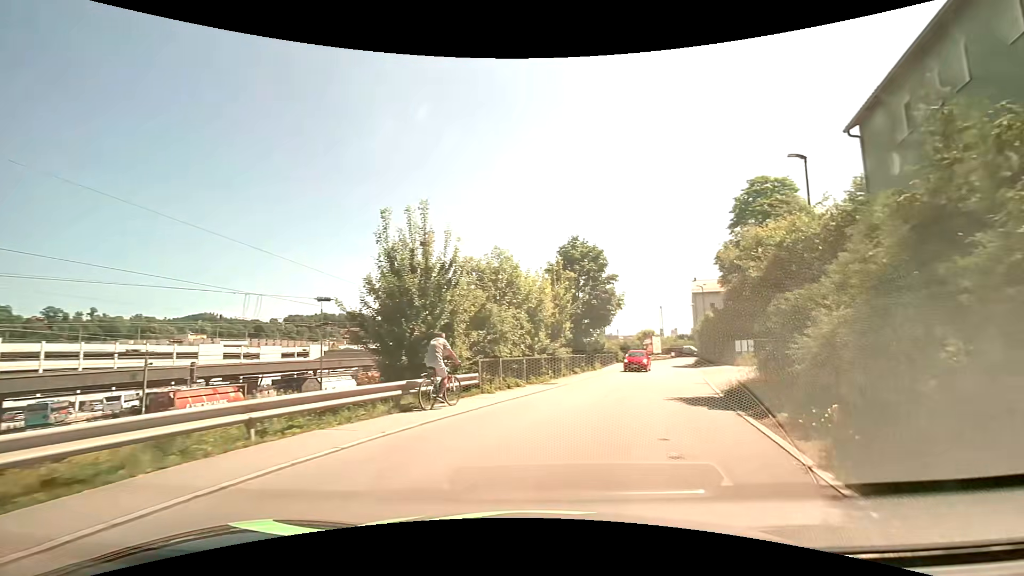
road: residential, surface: asphalt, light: Day
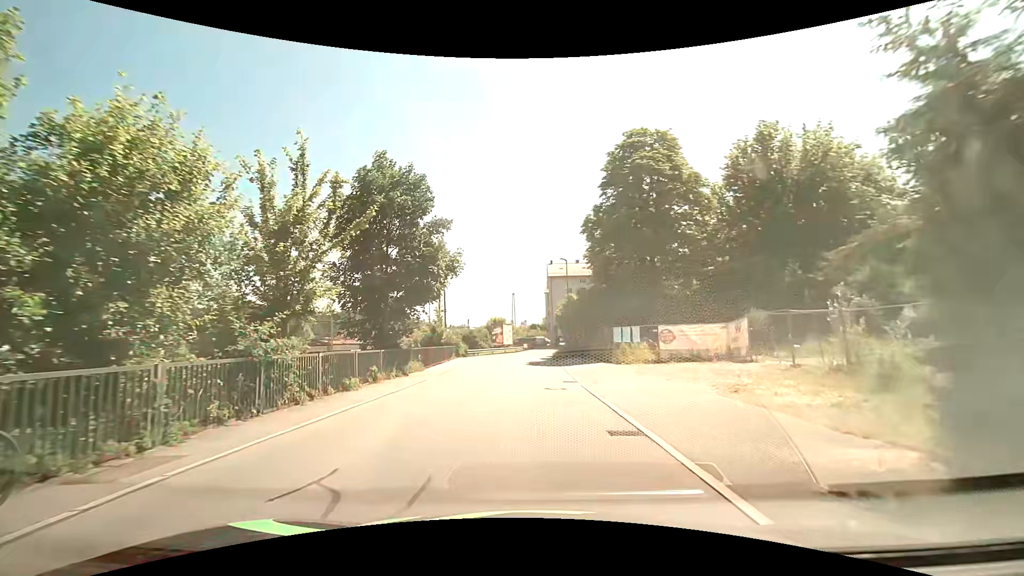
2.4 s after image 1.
(+3.2, +14.8) m; +18°
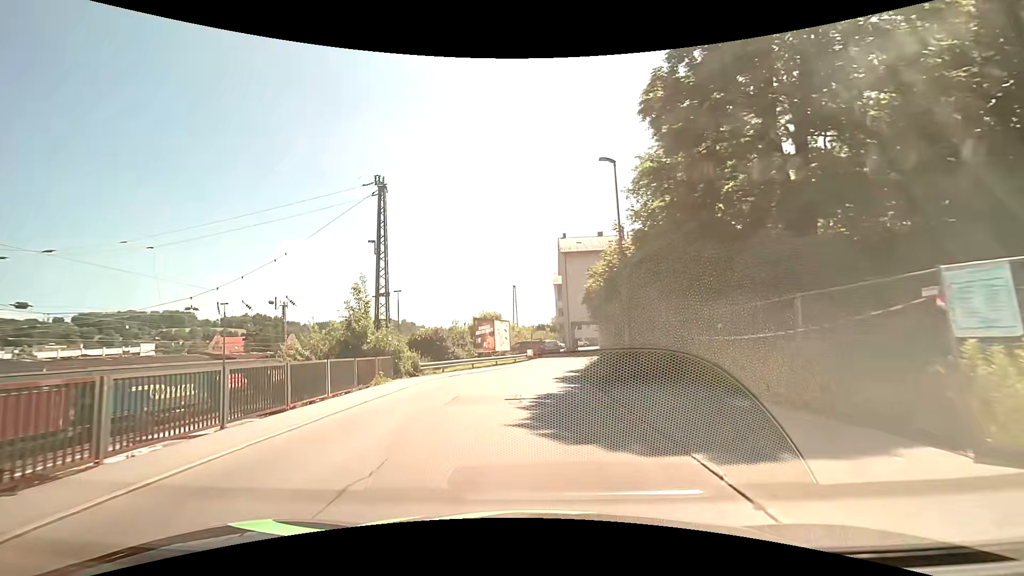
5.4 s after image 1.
(-0.1, +23.1) m; -1°
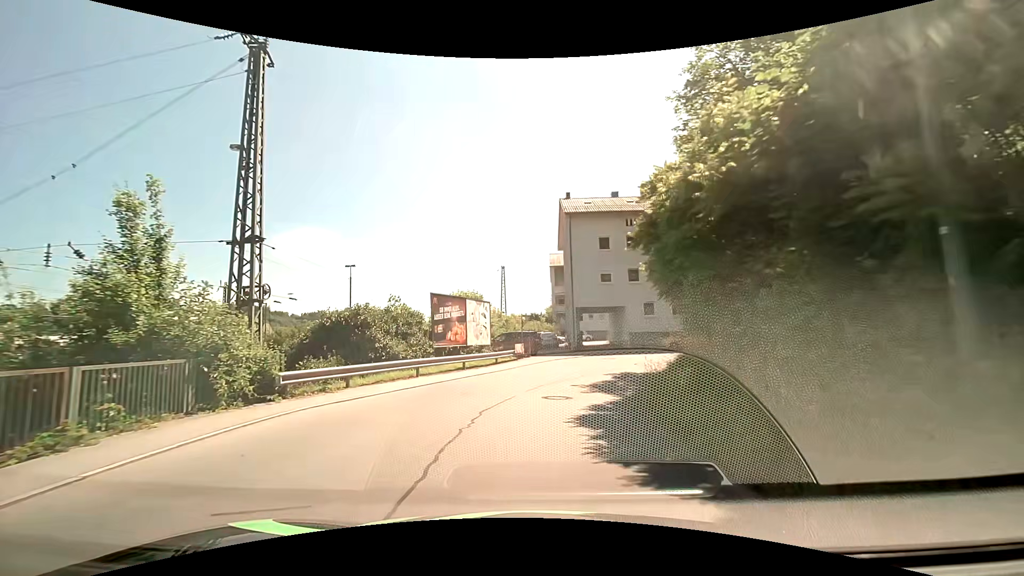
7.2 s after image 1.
(0.0, +13.9) m; +1°
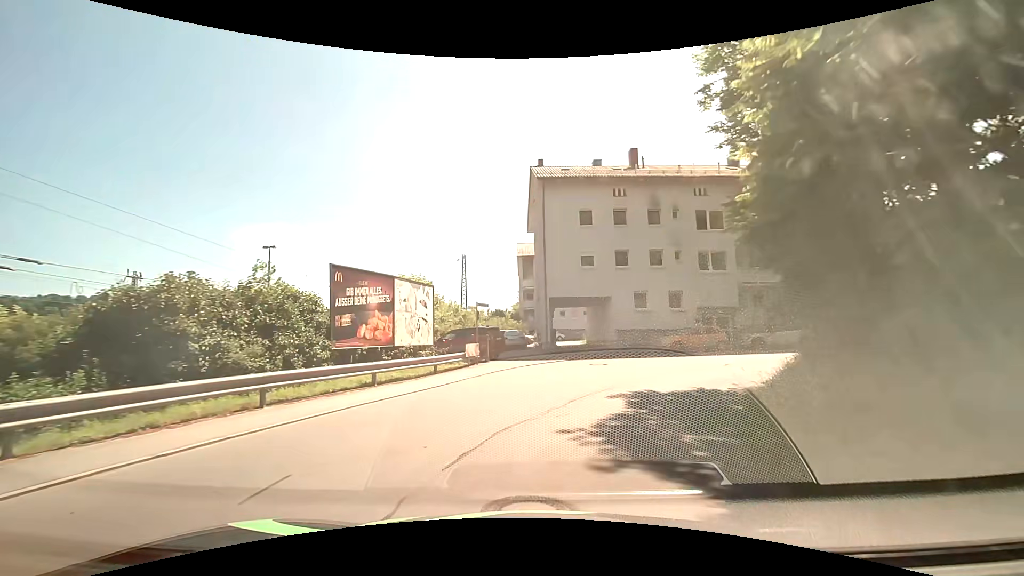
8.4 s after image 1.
(+0.2, +8.4) m; +3°
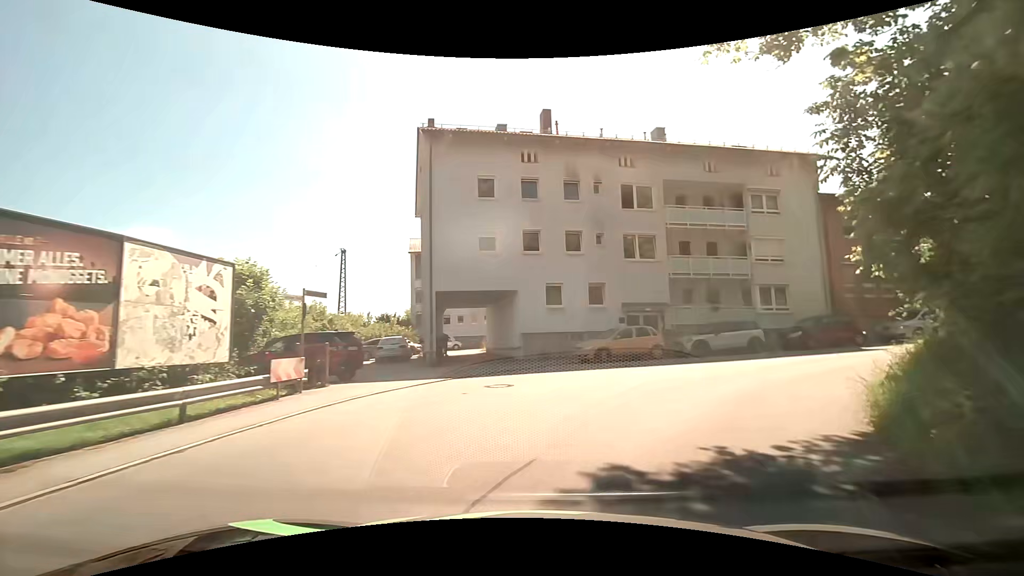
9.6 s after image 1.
(+0.7, +7.7) m; +11°
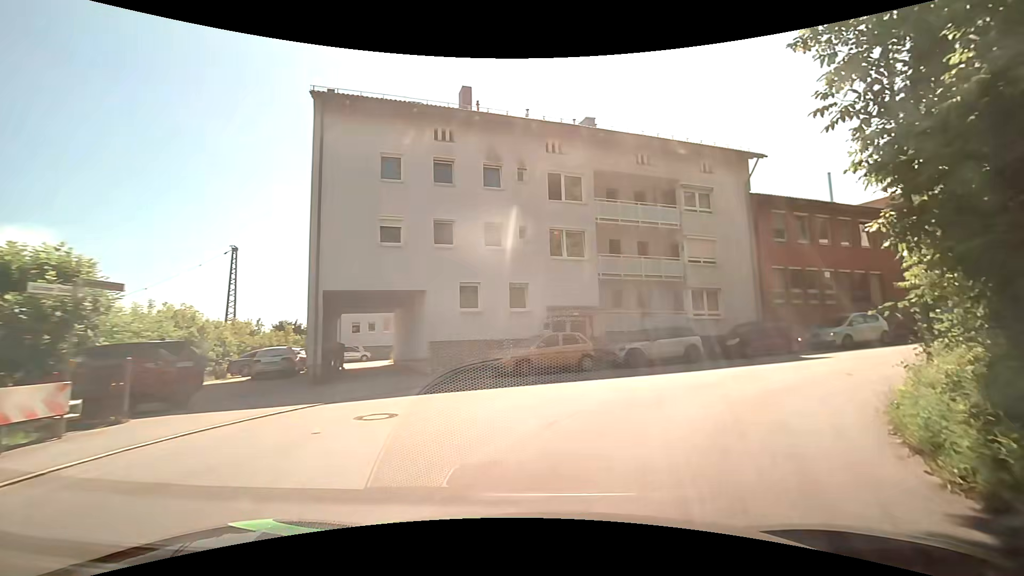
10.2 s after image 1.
(+0.3, +3.6) m; +9°
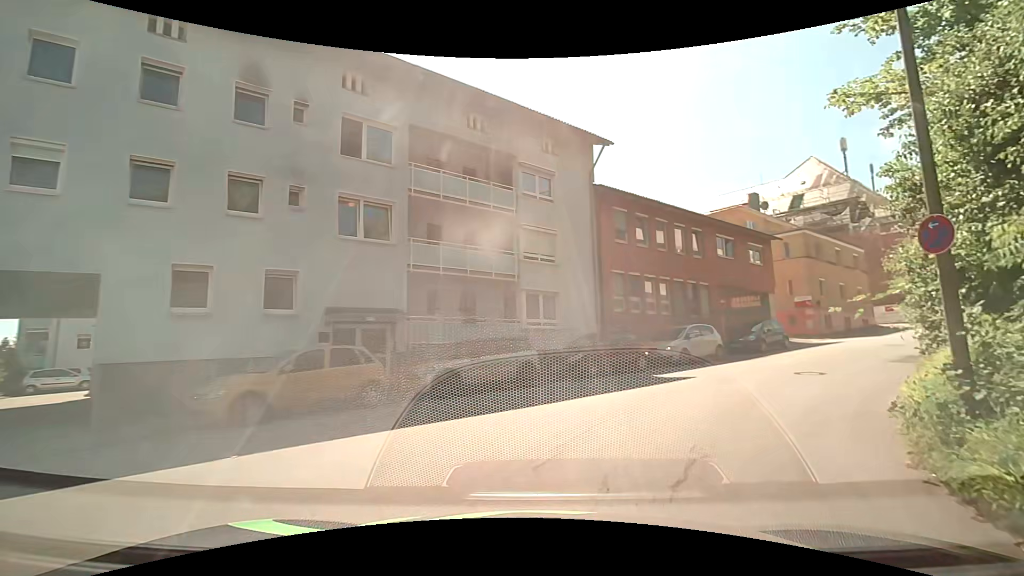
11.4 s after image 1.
(+1.0, +6.3) m; +19°
(+3, +9) (+9, +17) (+17, +24) (+24, +30) (+32, +37) (+39, +44) (+47, +50) (+55, +56) (+62, +63) (+70, +69) m
